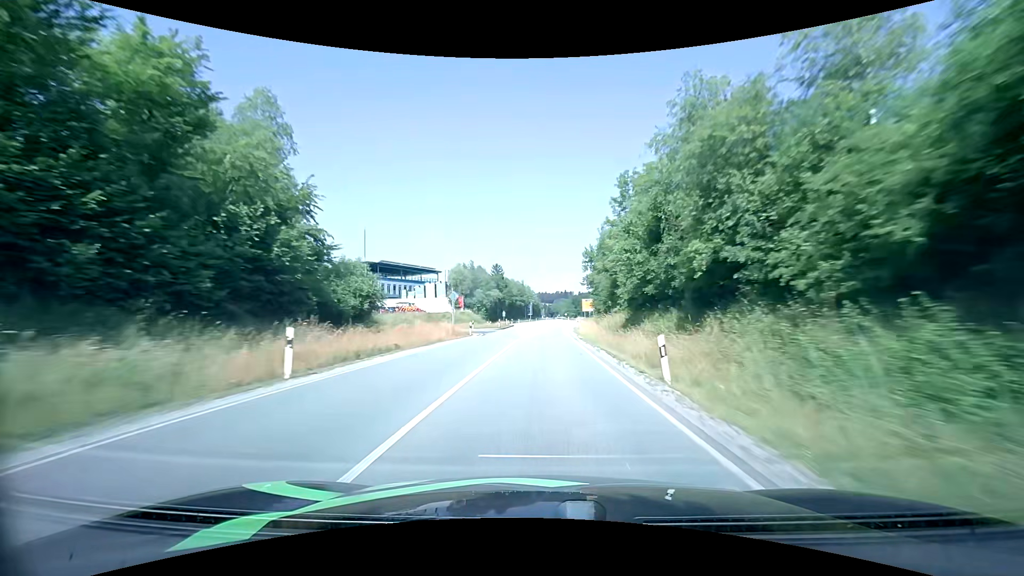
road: primary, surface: asphalt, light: Day
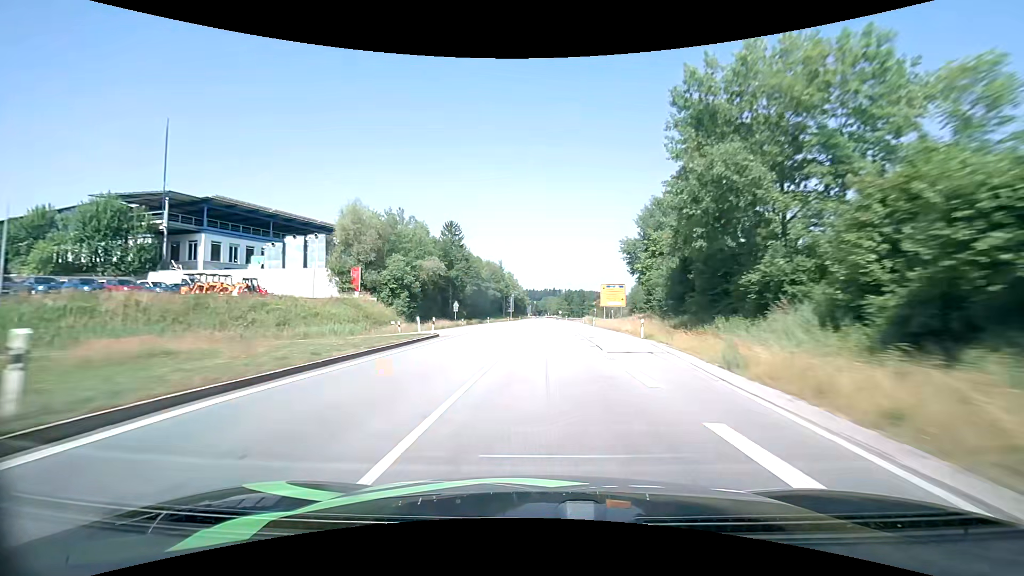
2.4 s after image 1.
(+1.0, +58.6) m; +1°
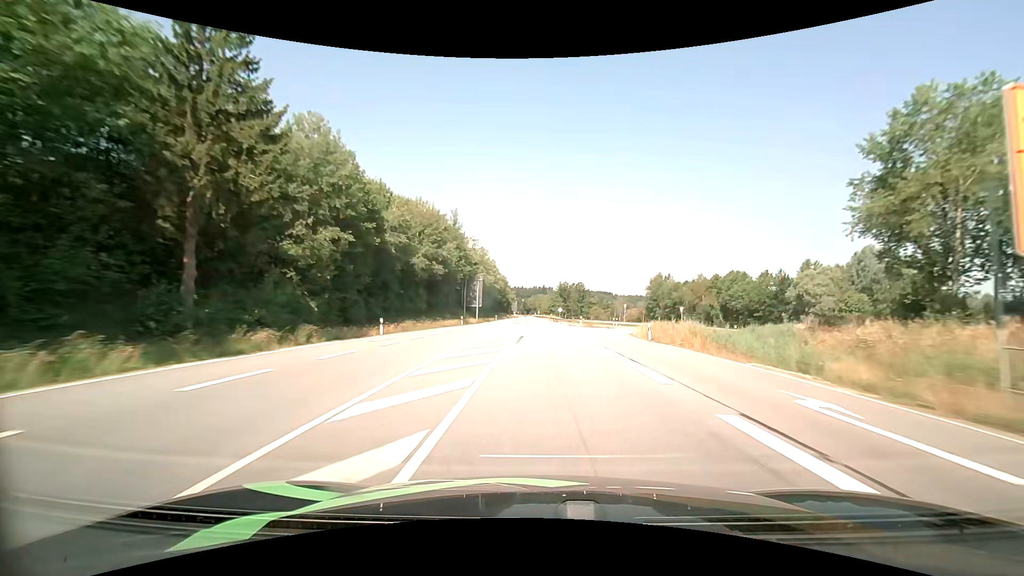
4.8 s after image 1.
(+0.7, +59.9) m; +1°
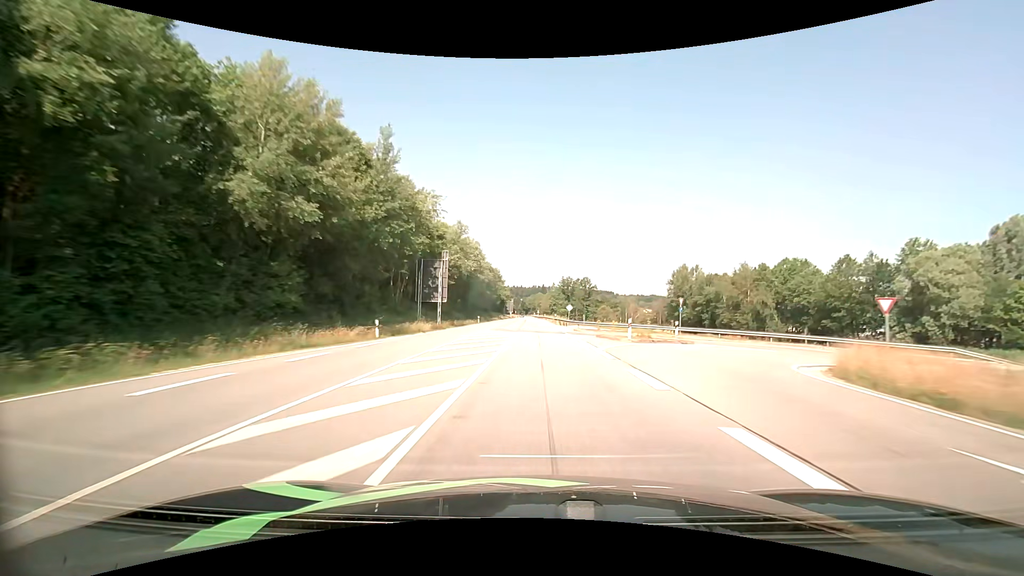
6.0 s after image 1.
(+0.2, +30.6) m; 0°
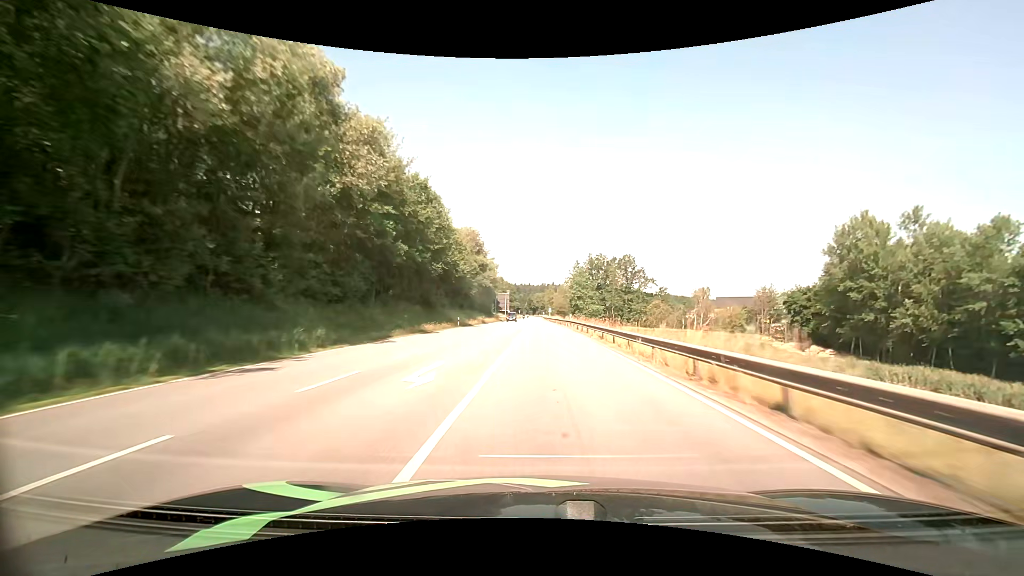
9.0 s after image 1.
(-0.6, +76.4) m; -1°
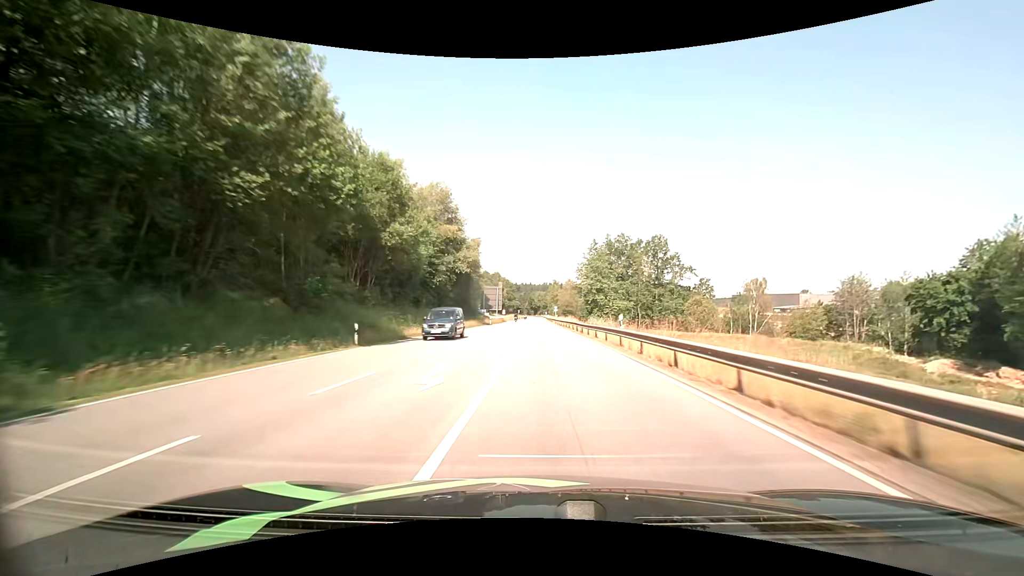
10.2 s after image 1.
(-0.1, +30.1) m; 0°
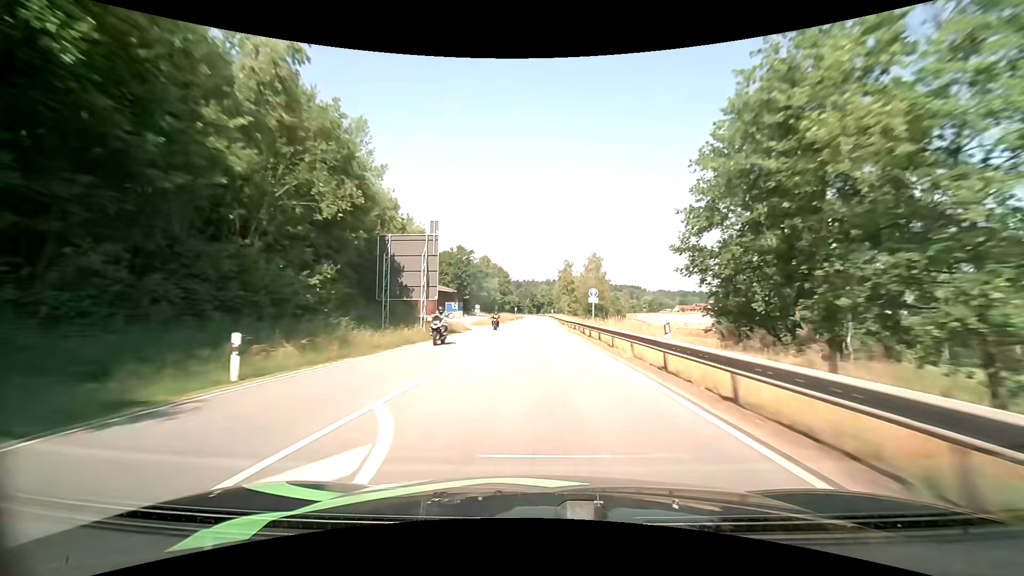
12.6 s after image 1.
(0.0, +61.5) m; 0°
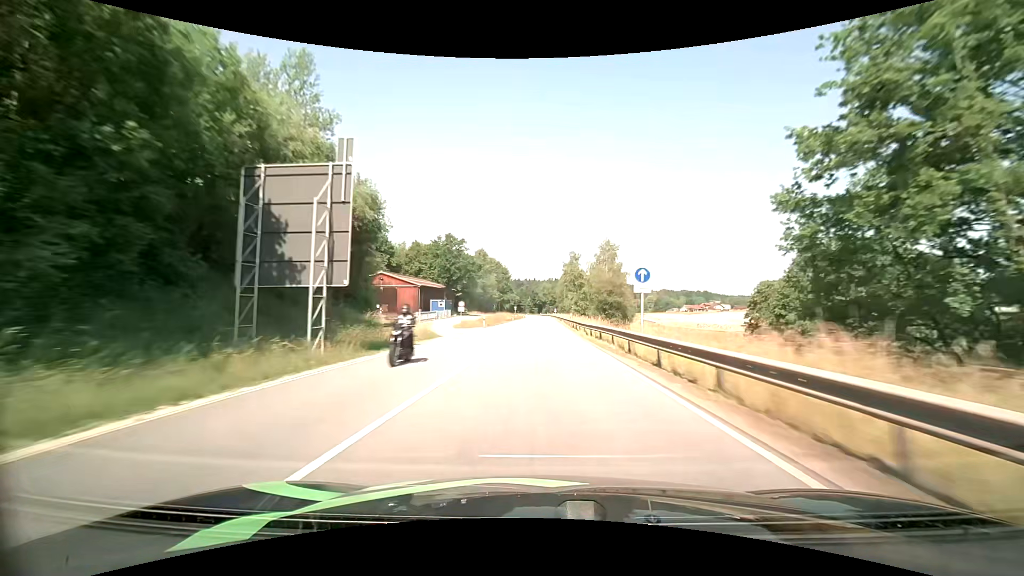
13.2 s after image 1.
(0.0, +15.5) m; 0°
(0, +10) (0, +20) (0, +30) (0, +40) (0, +50) (0, +60) (+1, +70) (+1, +80) (+1, +90) (+1, +100) m
